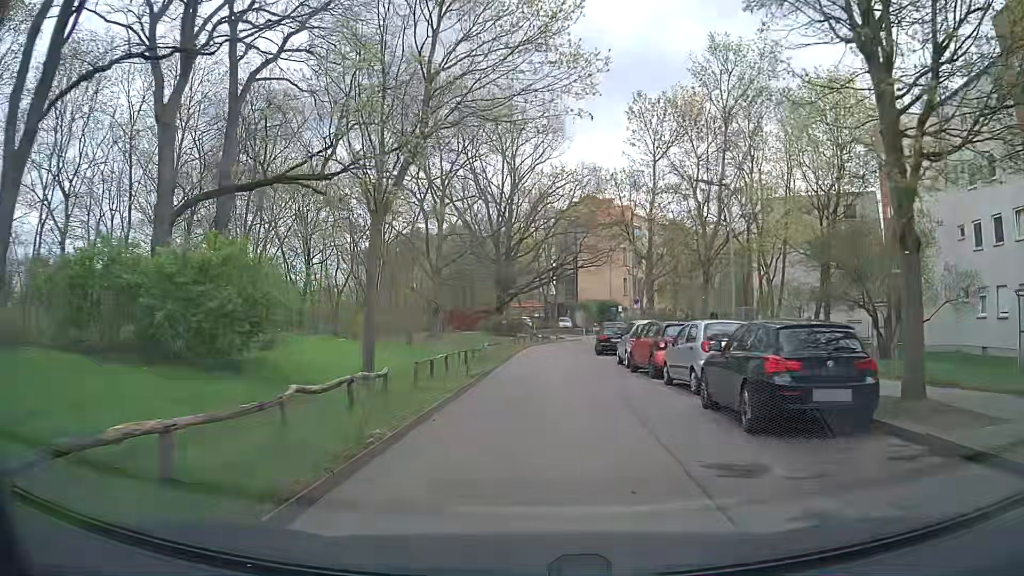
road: residential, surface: asphalt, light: Day
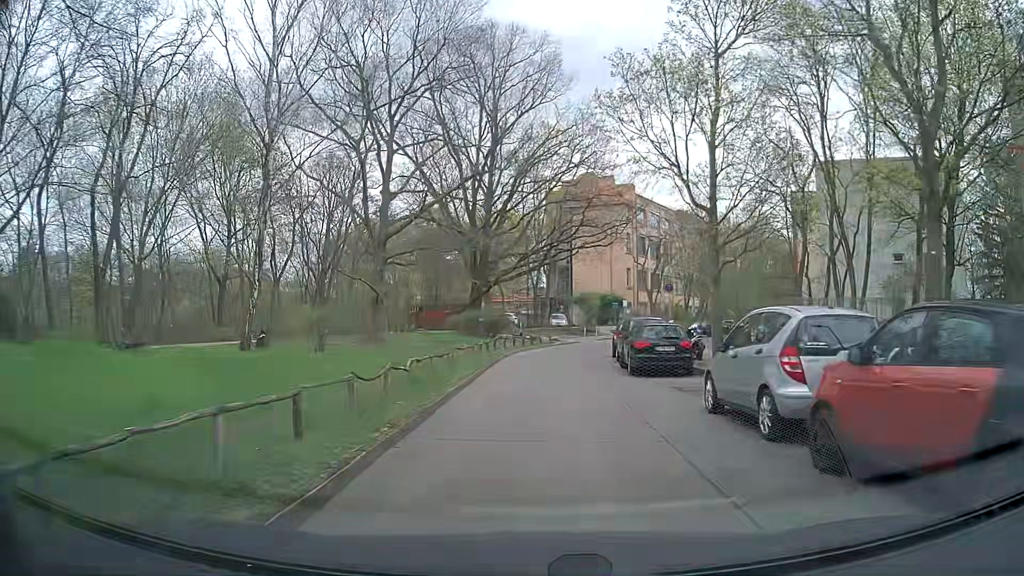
(+0.1, +14.4) m; +1°
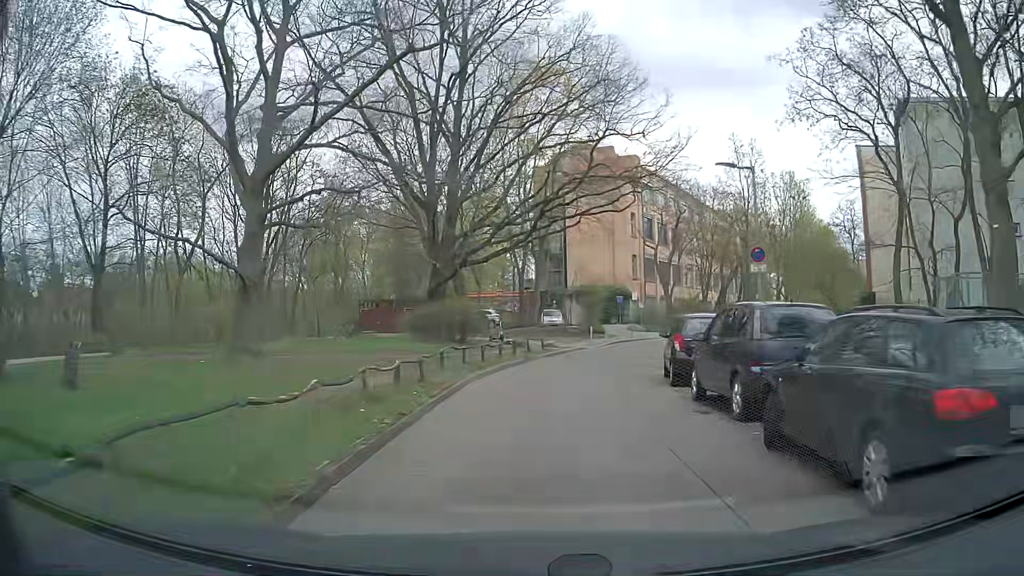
(+0.2, +14.0) m; 0°
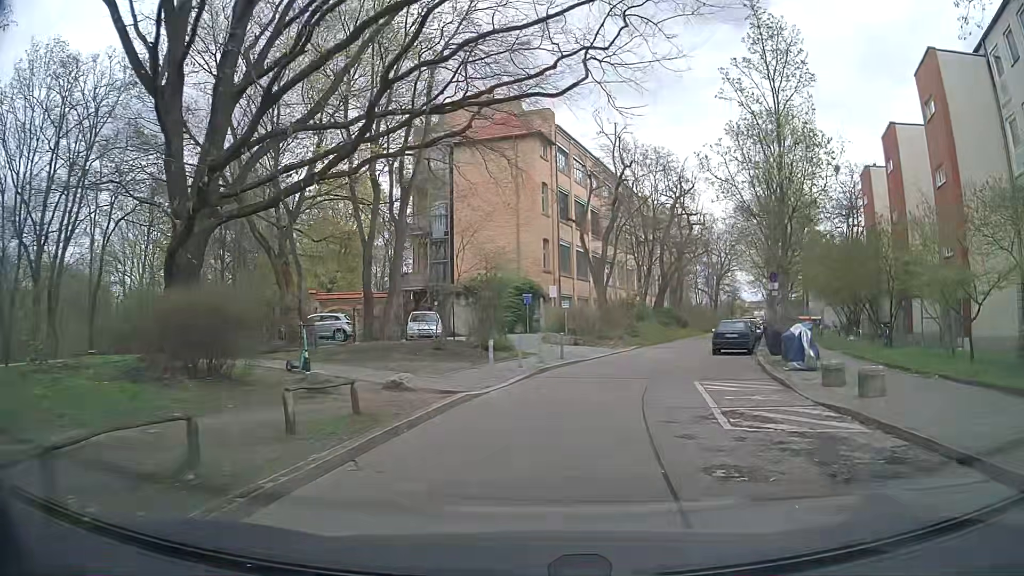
(+1.3, +18.1) m; +8°
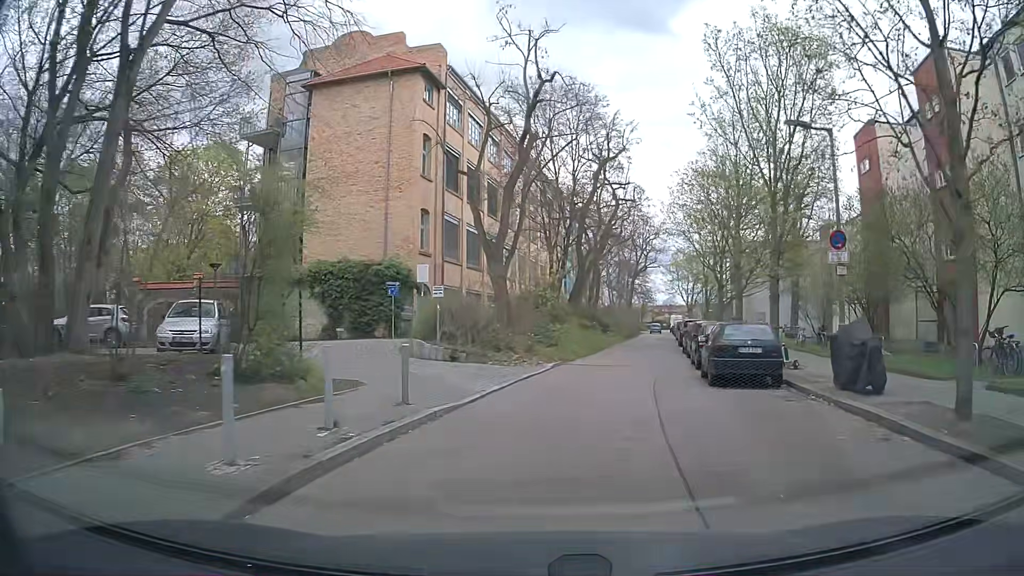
(+1.3, +13.2) m; +10°
